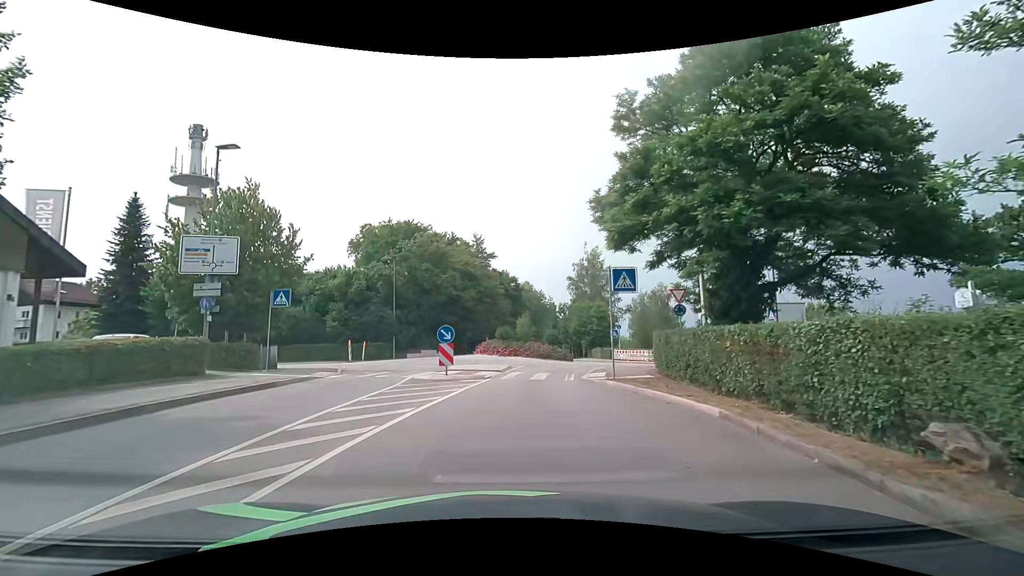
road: tertiary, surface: asphalt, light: Day
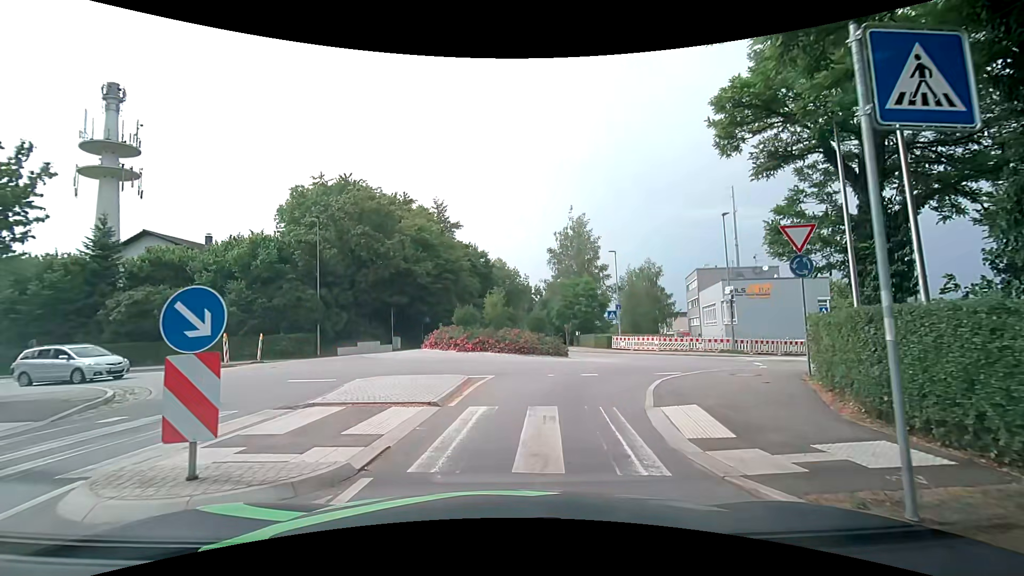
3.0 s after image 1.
(+0.4, +12.4) m; +4°
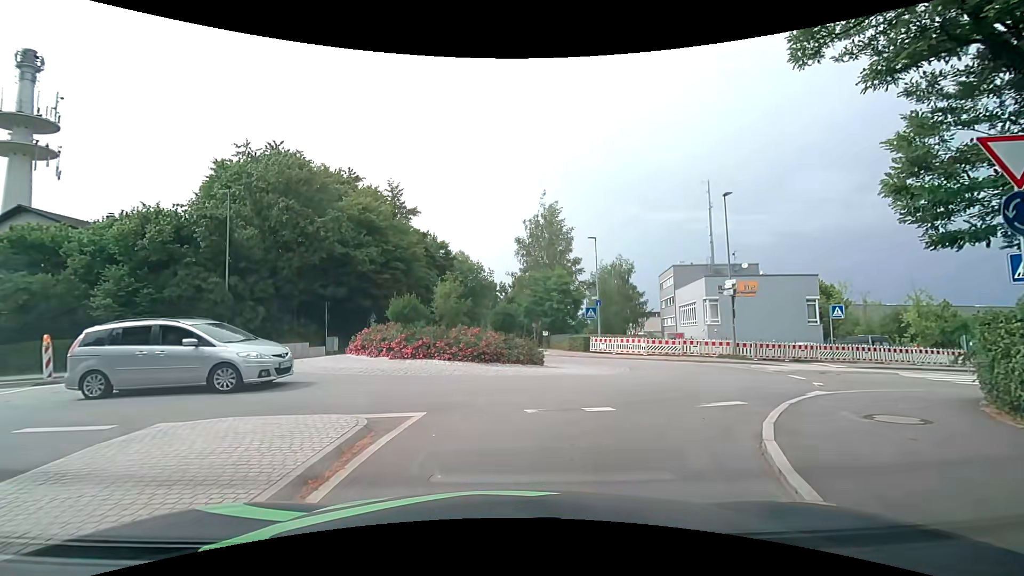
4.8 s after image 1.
(0.0, +6.5) m; +3°
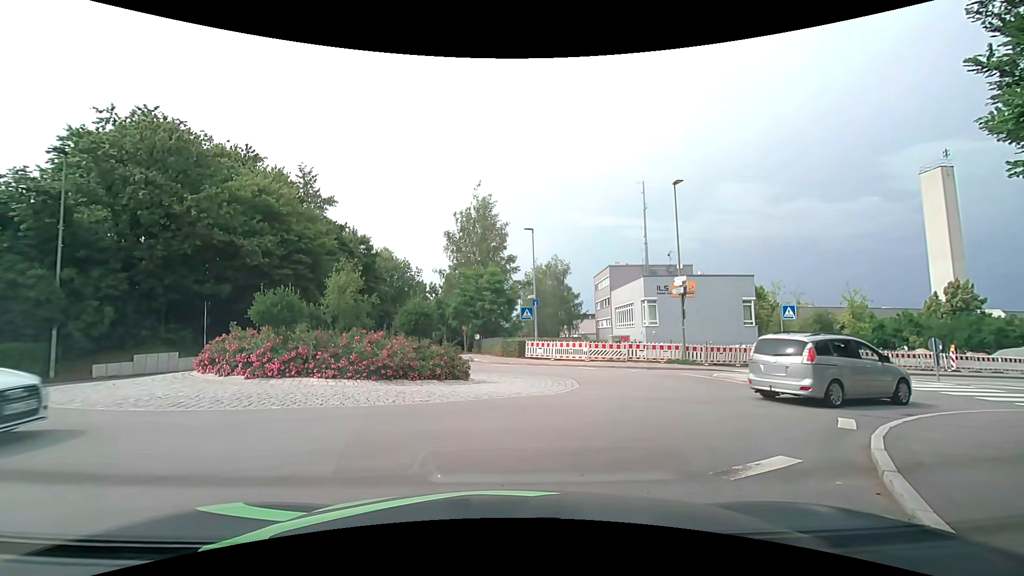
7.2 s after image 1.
(+0.2, +4.2) m; +5°
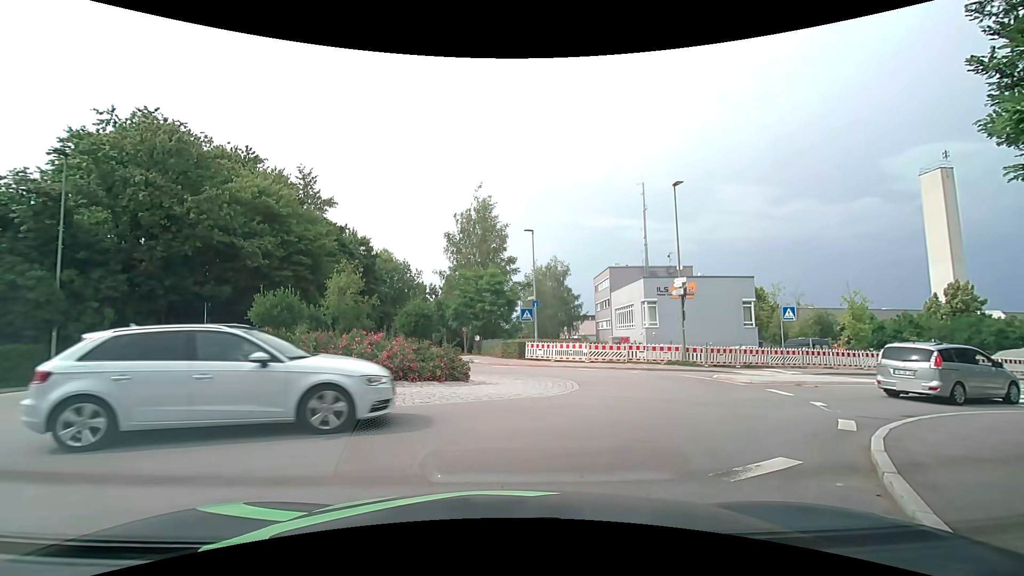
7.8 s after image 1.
(0.0, 0.0) m; 0°
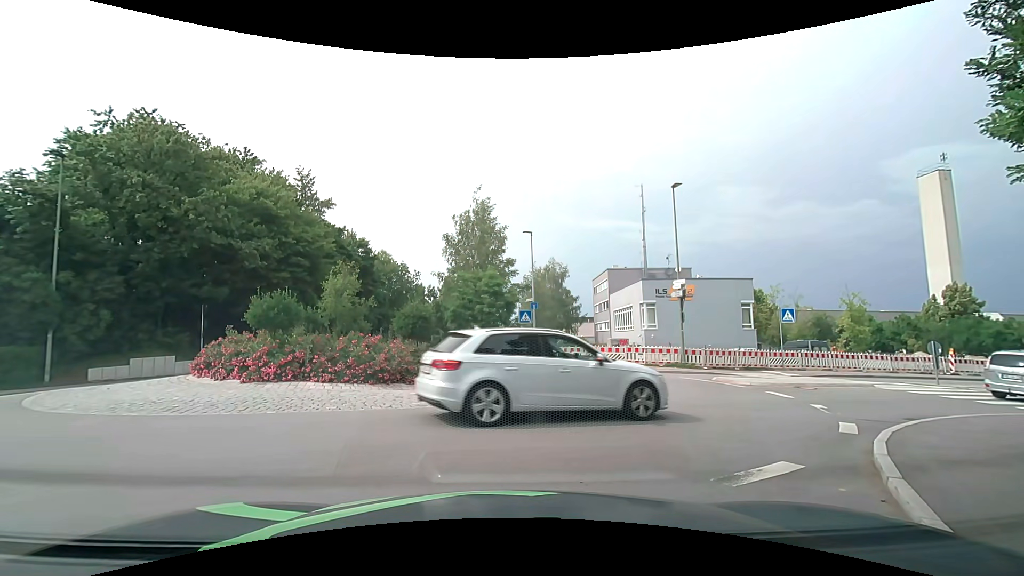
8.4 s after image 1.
(0.0, +0.1) m; 0°
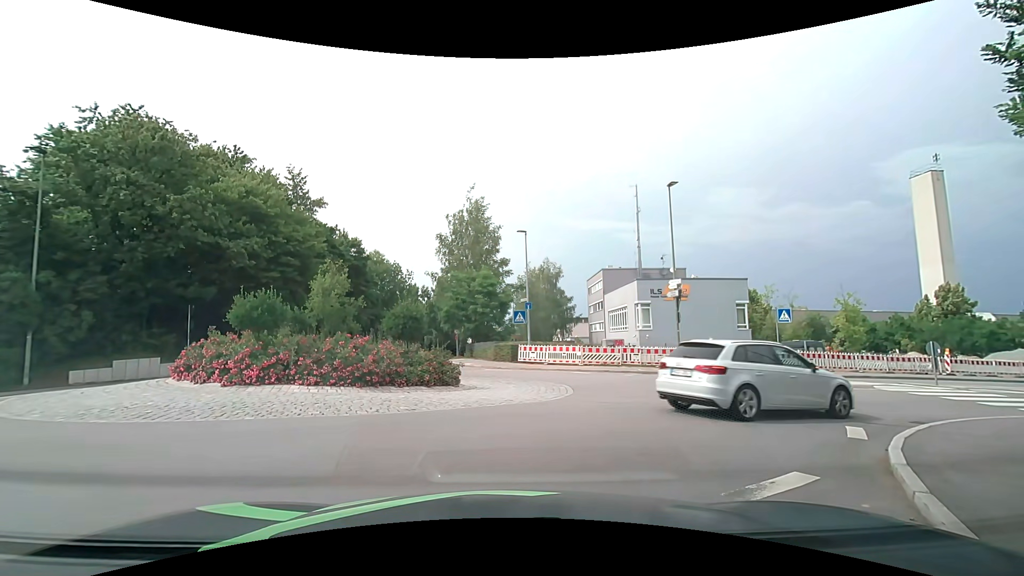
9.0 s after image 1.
(0.0, +0.5) m; 0°
